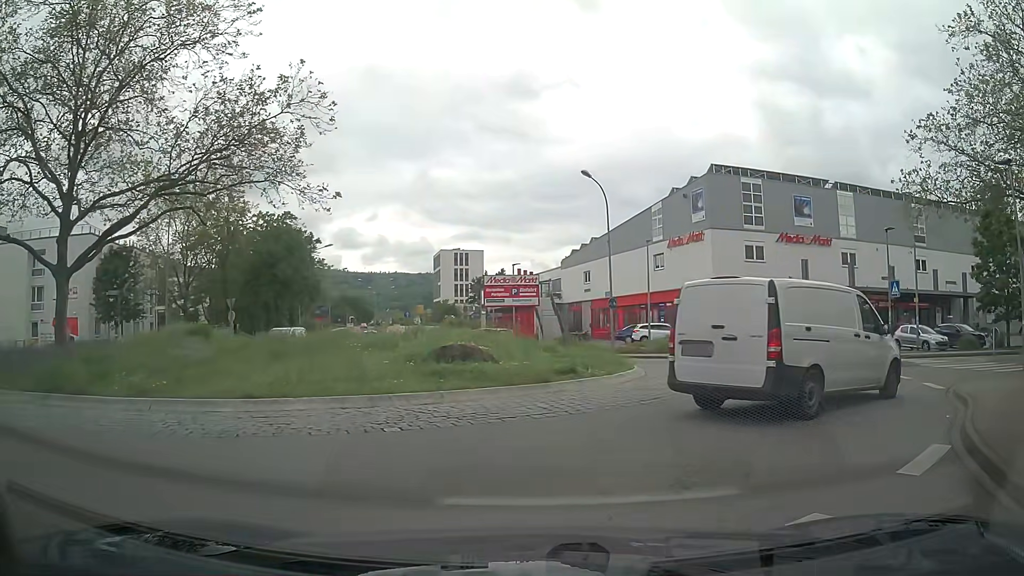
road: tertiary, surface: asphalt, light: Day
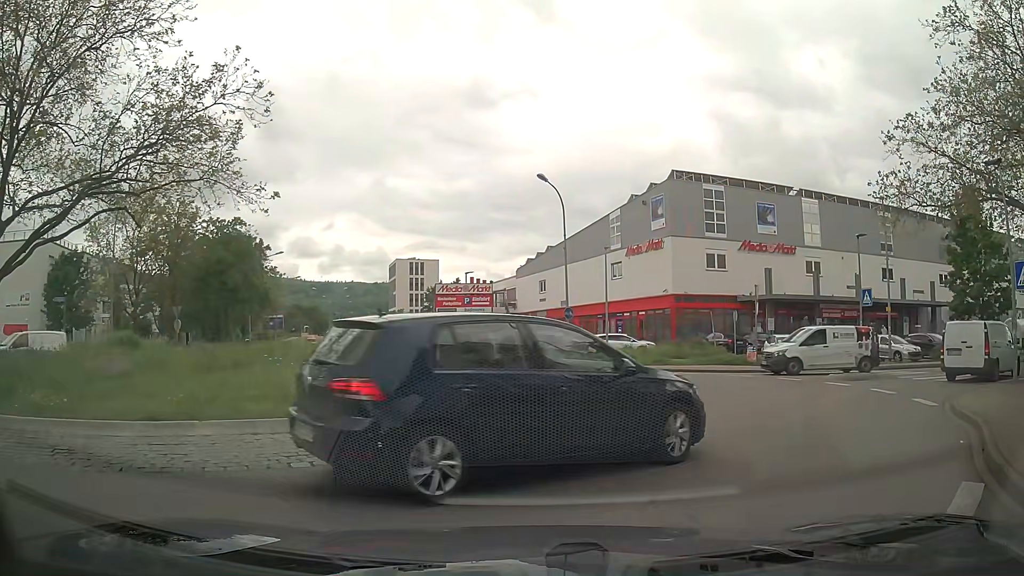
(0.0, +1.6) m; +3°
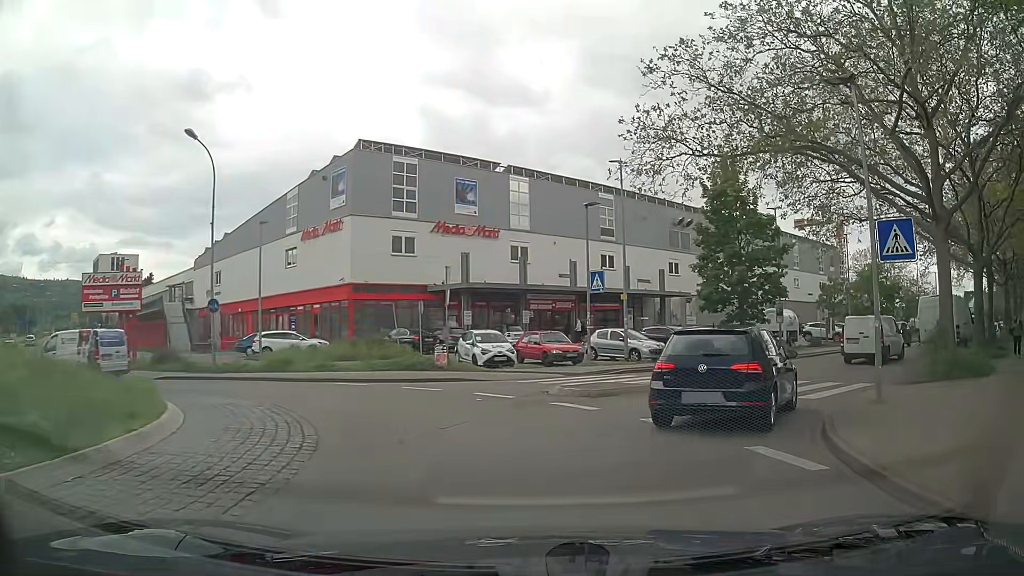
(+2.0, +7.4) m; +26°
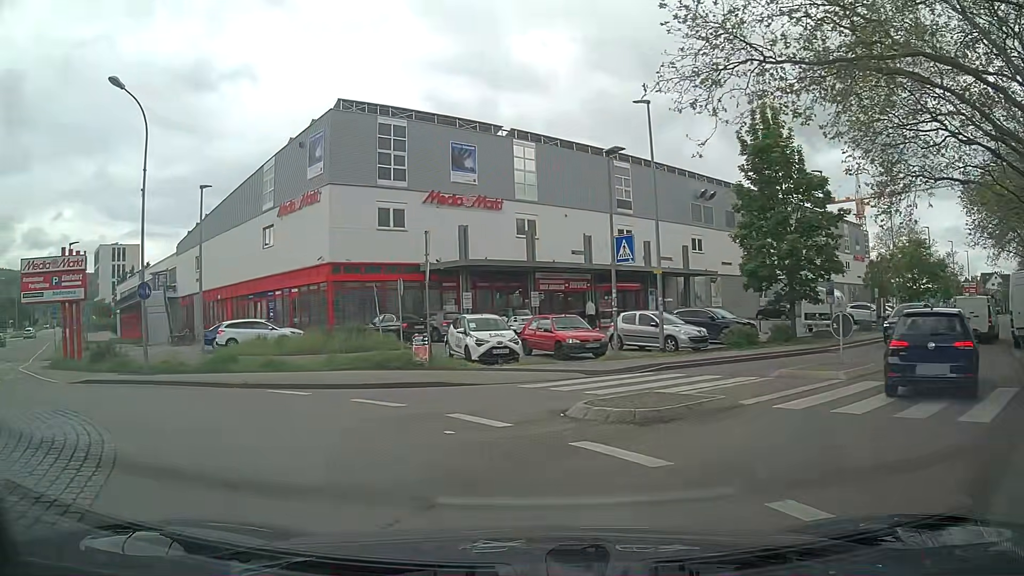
(+0.1, +5.9) m; -1°
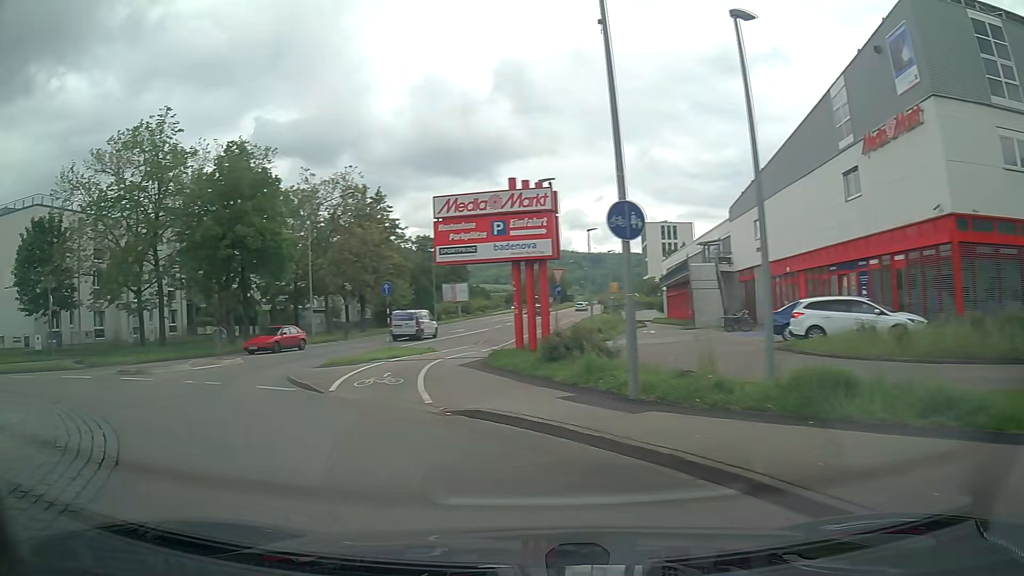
(-4.6, +11.6) m; -49°
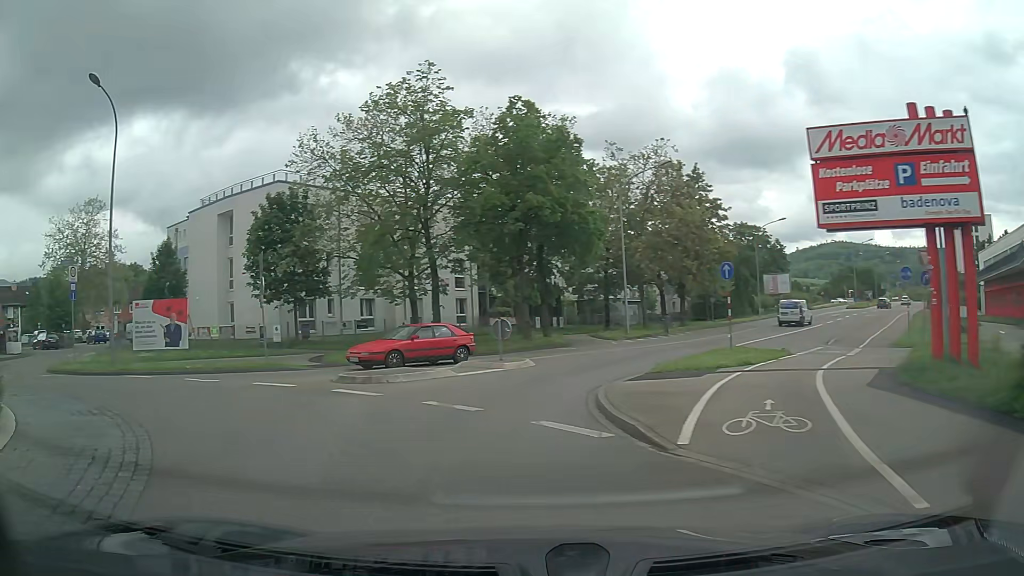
(-1.6, +6.6) m; -26°
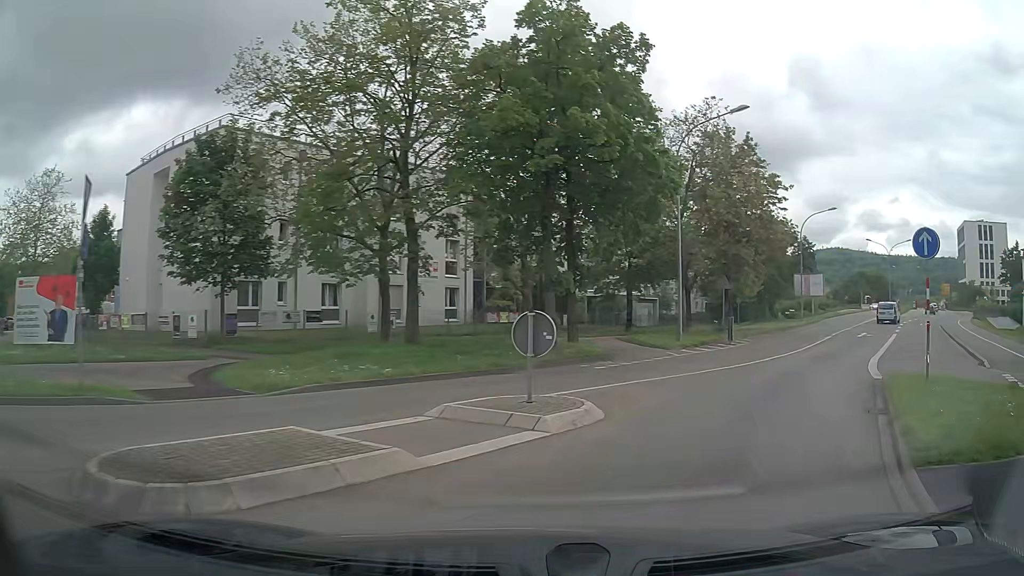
(-0.9, +10.9) m; +1°
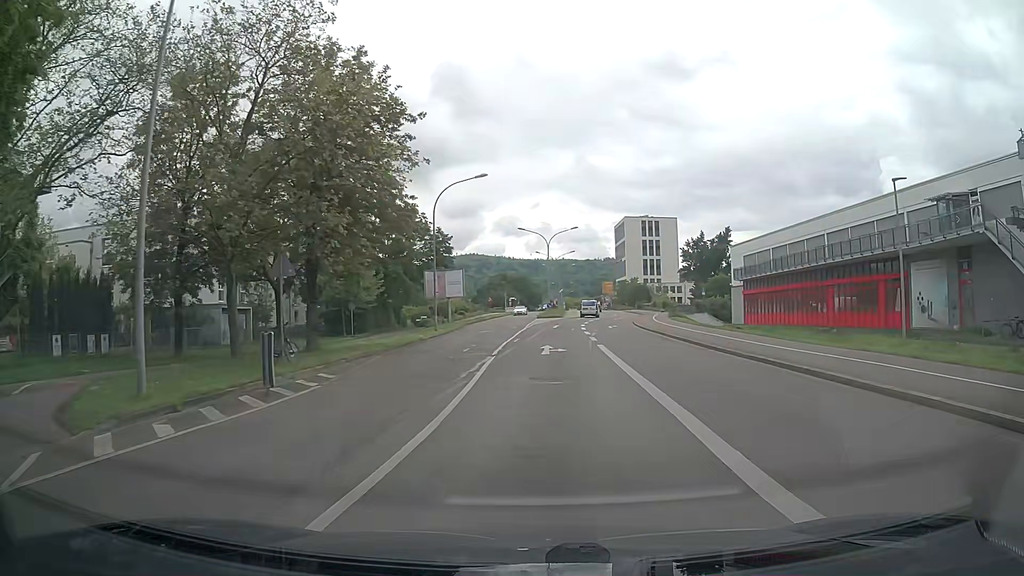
(+5.9, +15.8) m; +32°
